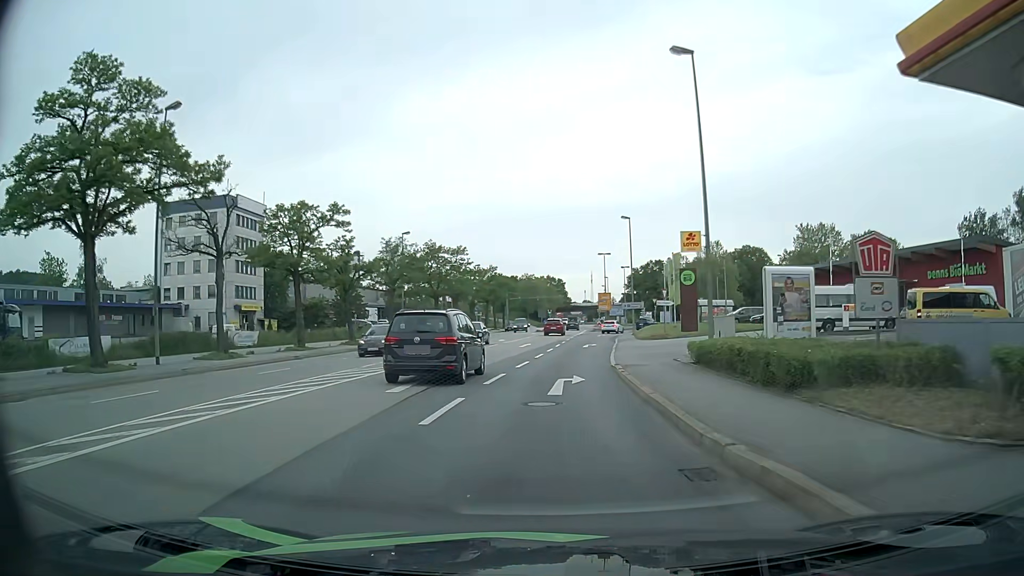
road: primary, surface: asphalt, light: Day
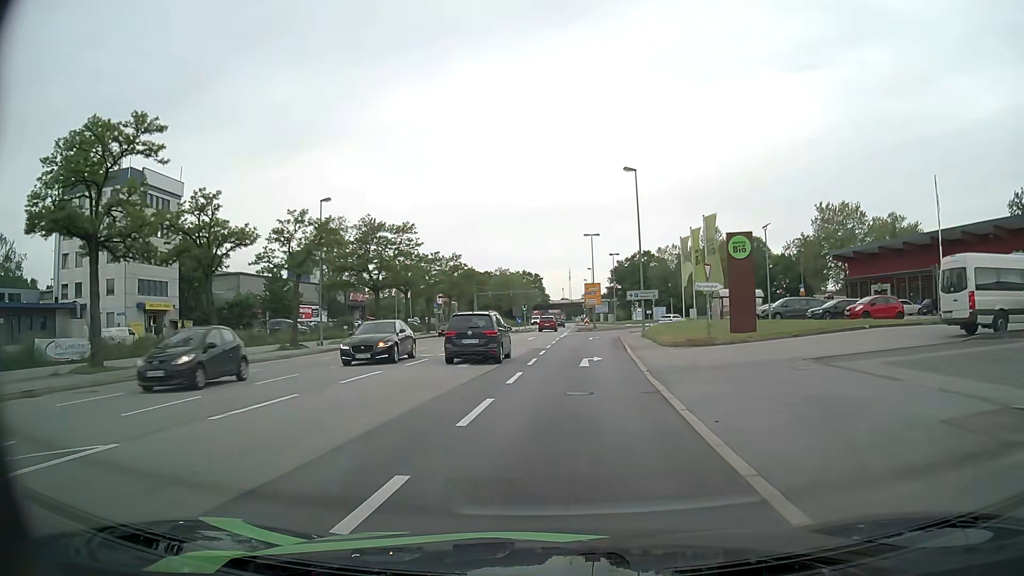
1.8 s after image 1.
(+0.3, +18.2) m; +2°
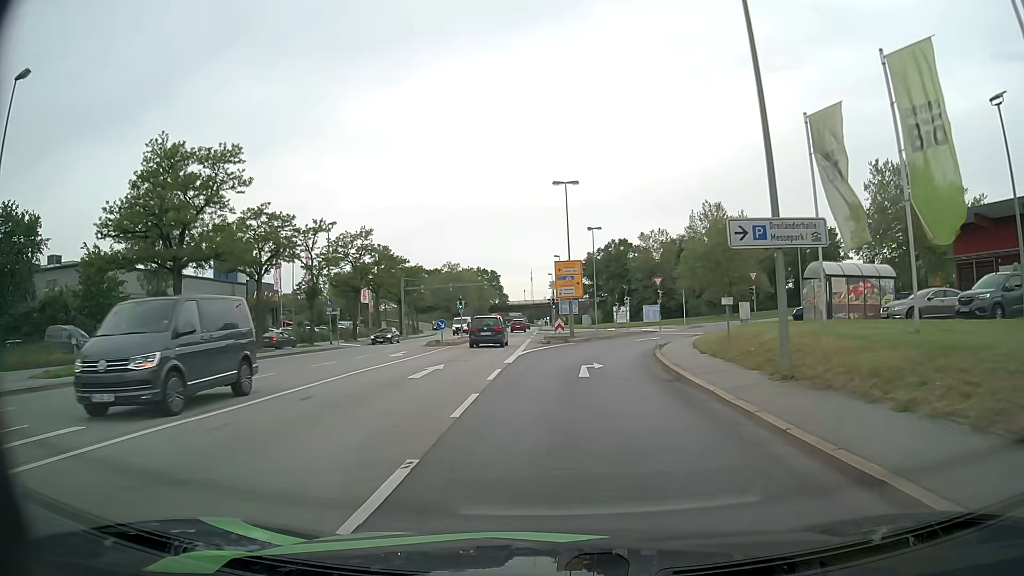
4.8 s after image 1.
(+1.0, +29.1) m; +4°
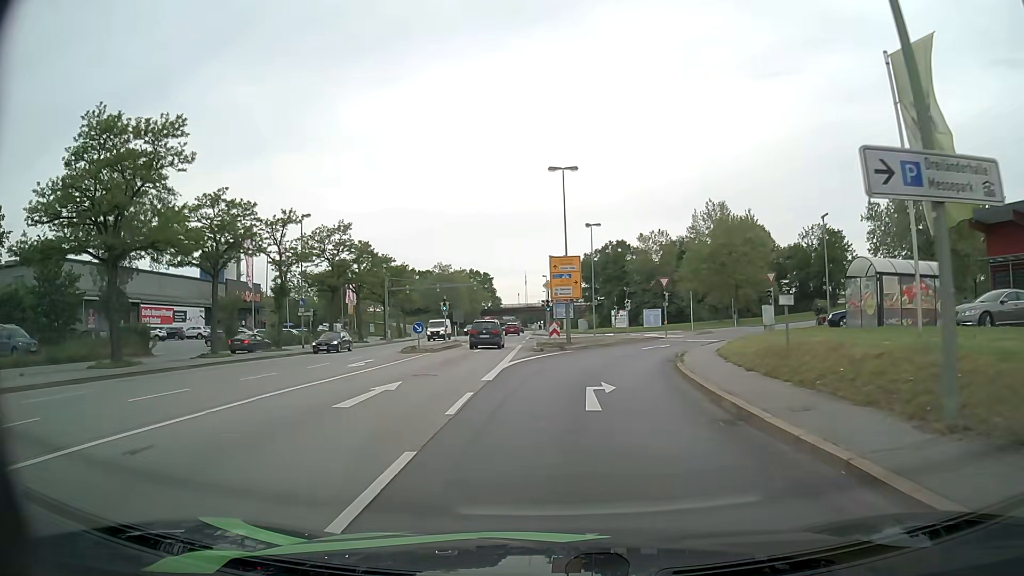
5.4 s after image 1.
(0.0, +5.3) m; +1°
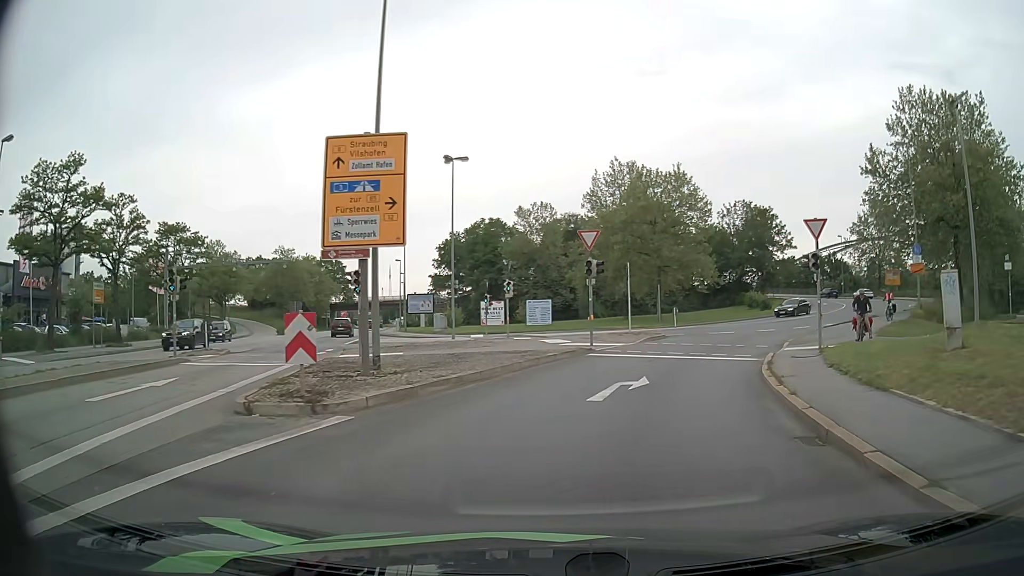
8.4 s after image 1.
(+1.5, +23.6) m; +10°
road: primary_link
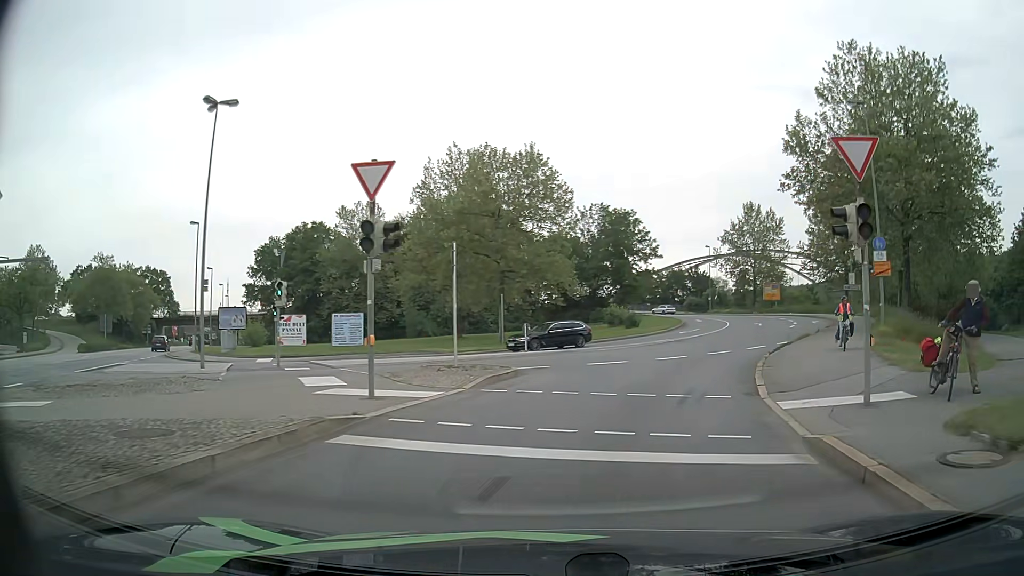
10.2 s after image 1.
(+1.5, +12.5) m; +14°
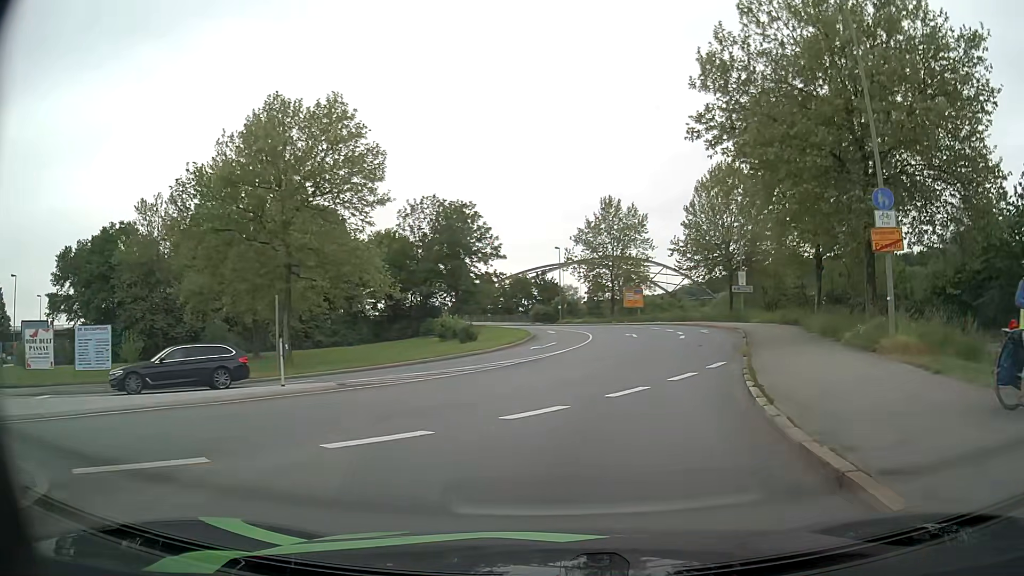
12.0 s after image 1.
(+1.6, +12.5) m; +14°
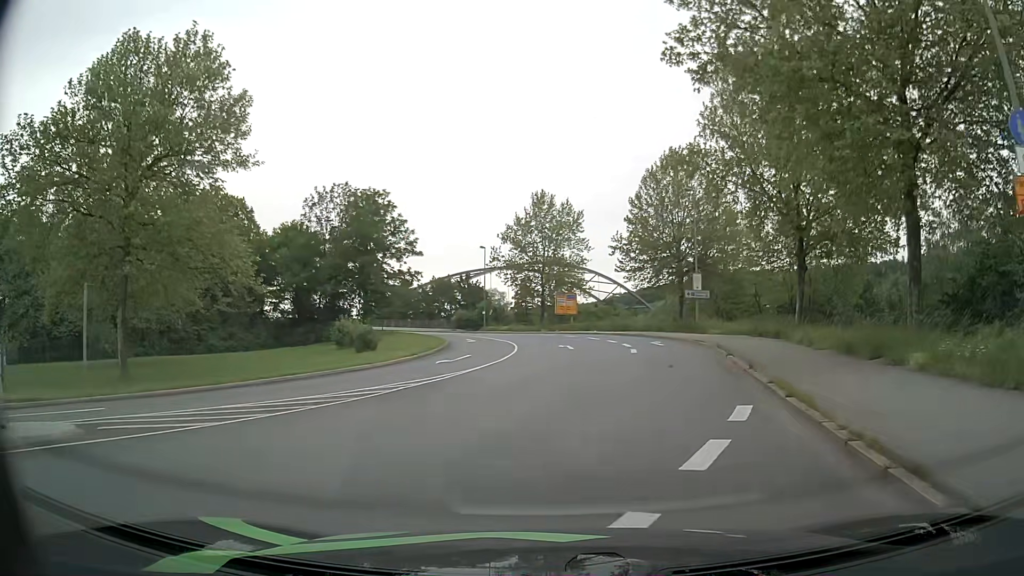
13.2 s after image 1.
(+0.5, +8.6) m; +6°
(0, +10) (+1, +20) (+2, +30) (+2, +40) (+2, +50) (-1, +60) (-5, +68) (-11, +76) (-18, +84) (-25, +91) m
